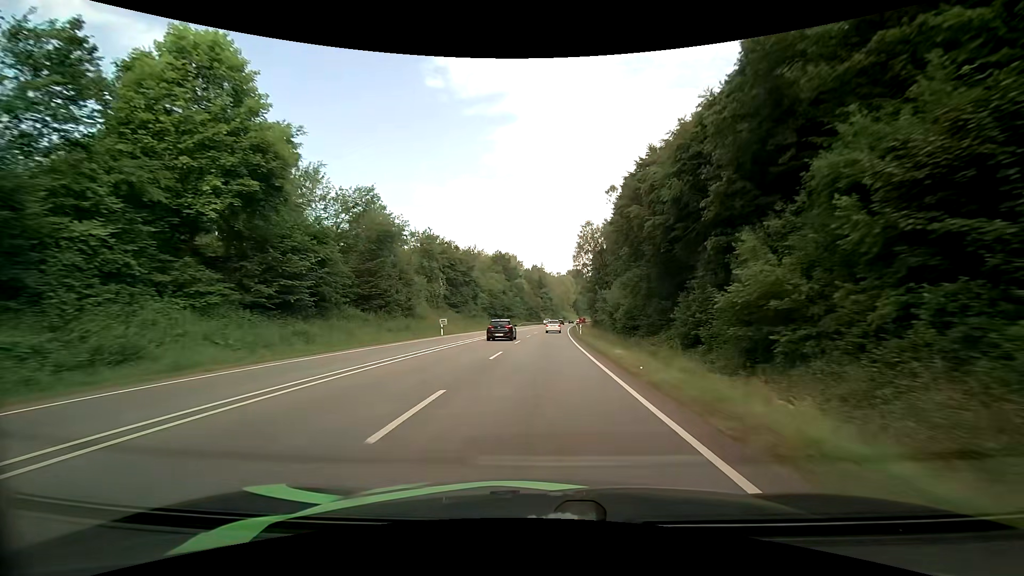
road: primary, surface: asphalt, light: Day
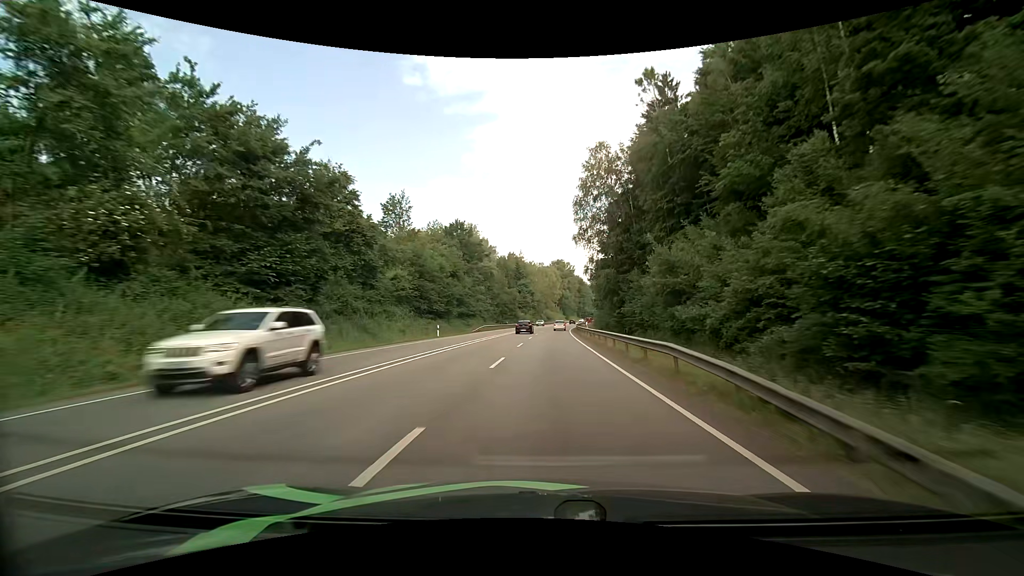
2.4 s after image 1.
(+1.0, +52.1) m; +2°
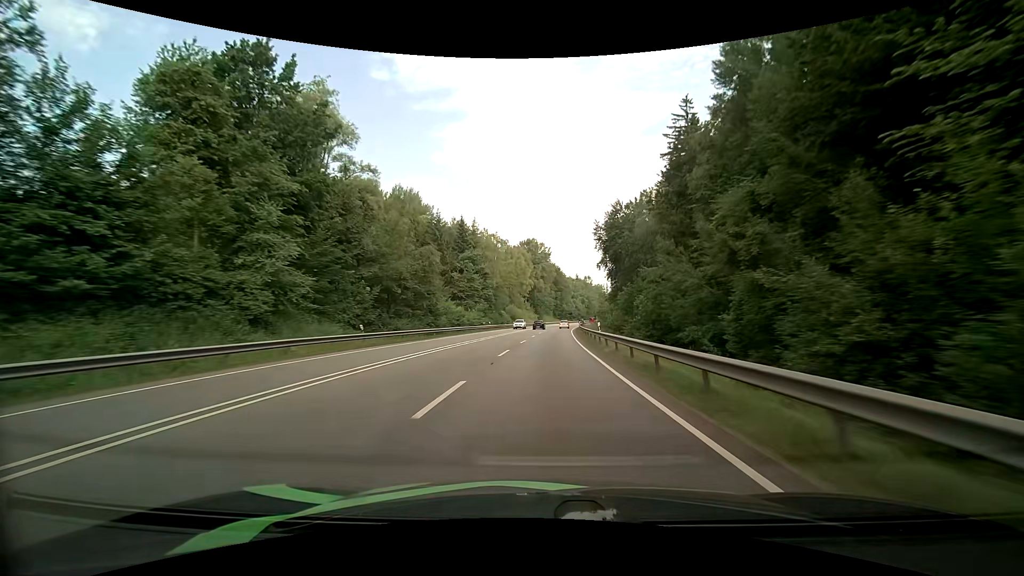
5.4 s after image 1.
(+2.1, +68.4) m; +3°
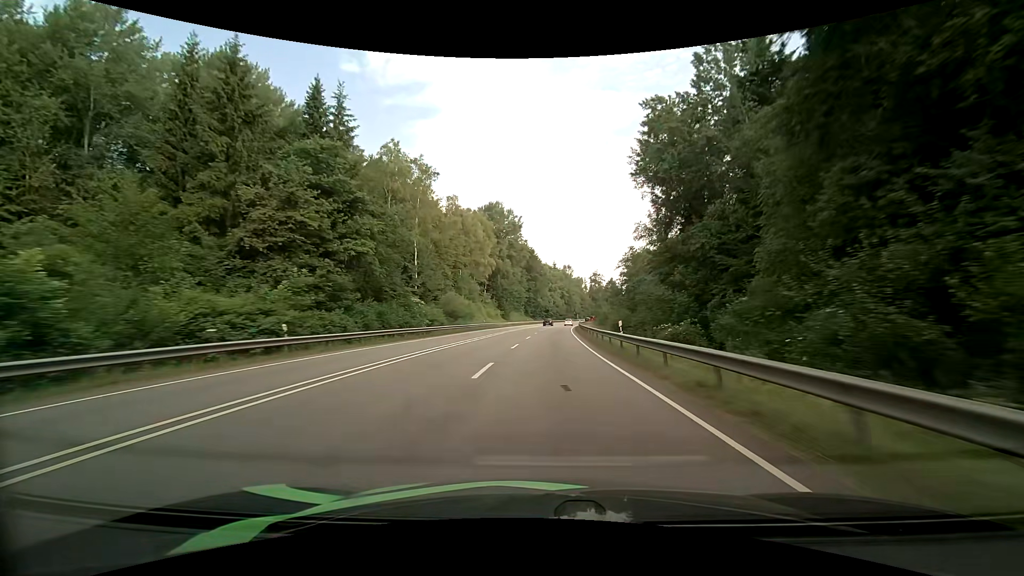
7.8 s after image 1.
(+1.7, +56.4) m; +3°
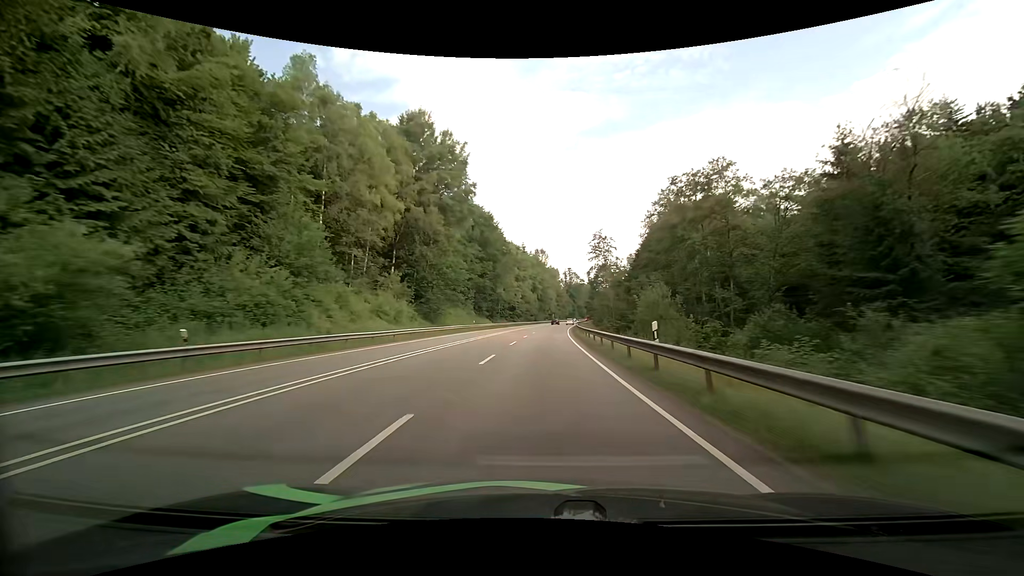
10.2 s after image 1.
(+1.9, +56.9) m; +4°
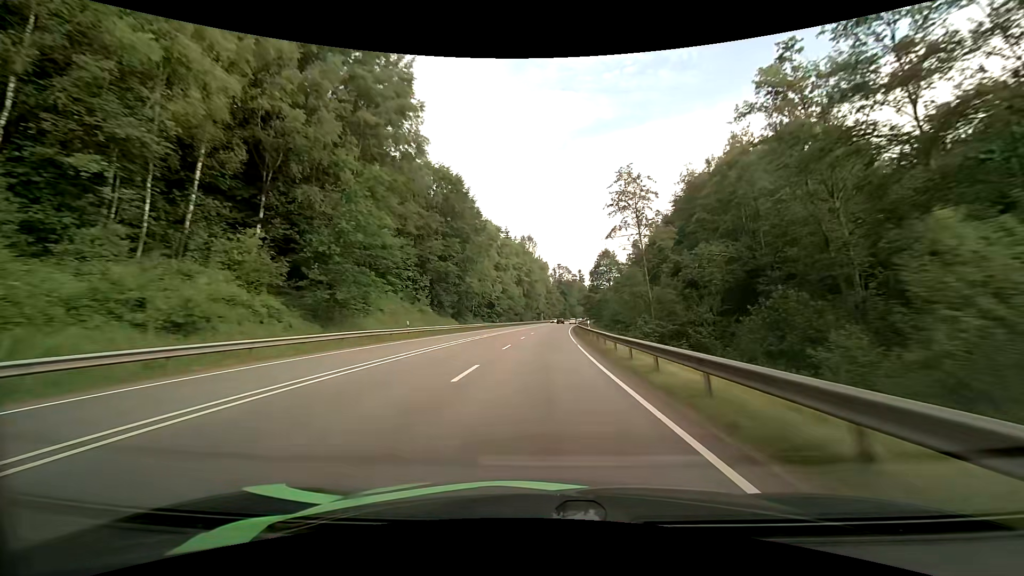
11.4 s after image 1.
(+0.4, +28.7) m; +2°
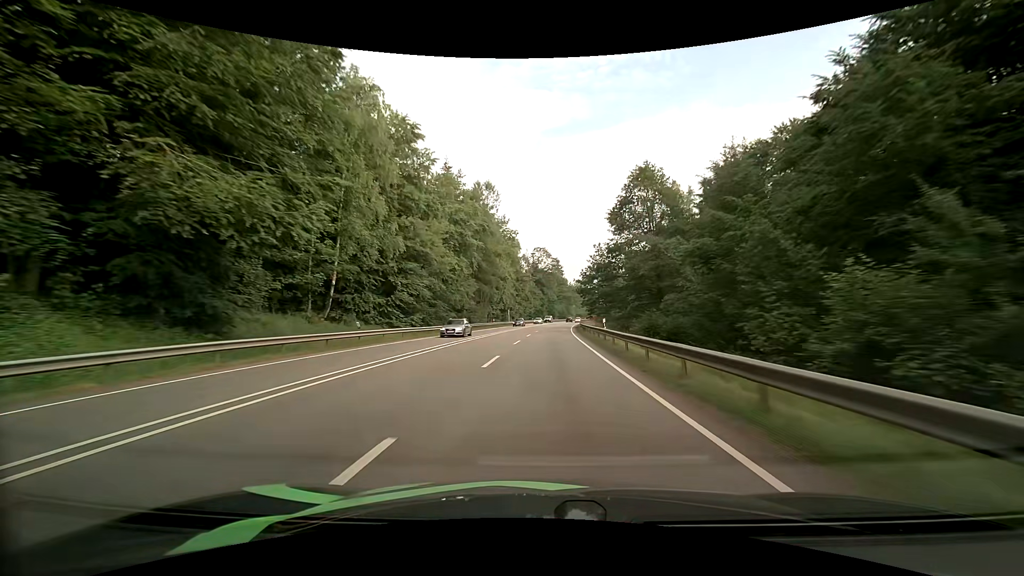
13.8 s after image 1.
(+1.4, +58.0) m; +3°
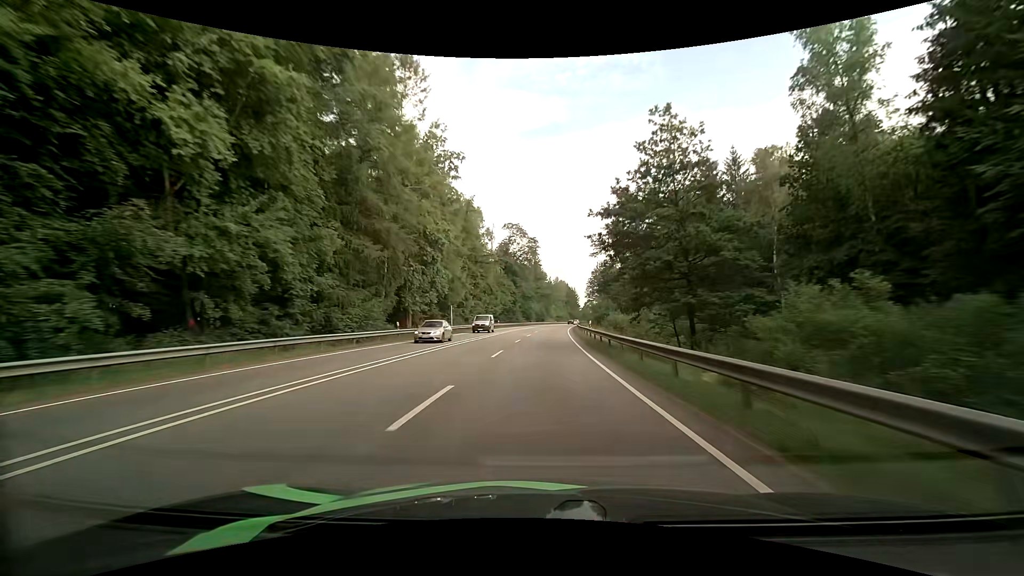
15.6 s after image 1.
(+1.1, +44.1) m; +3°
(0, +10) (0, +20) (+1, +30) (+1, +40) (+1, +50) (+2, +60) (+3, +70) (+3, +80) (+4, +90) (+5, +100) m
